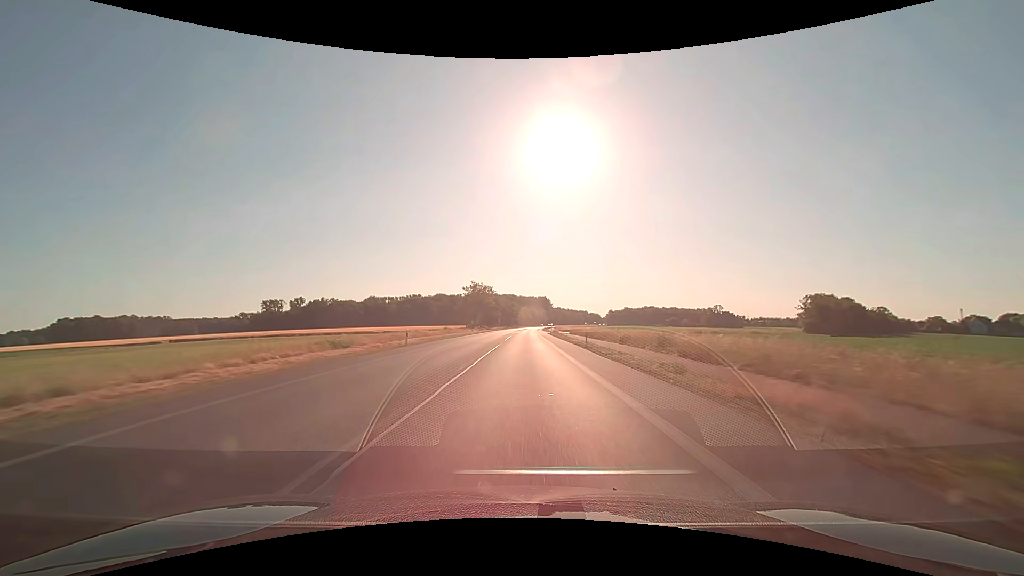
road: primary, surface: asphalt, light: Day
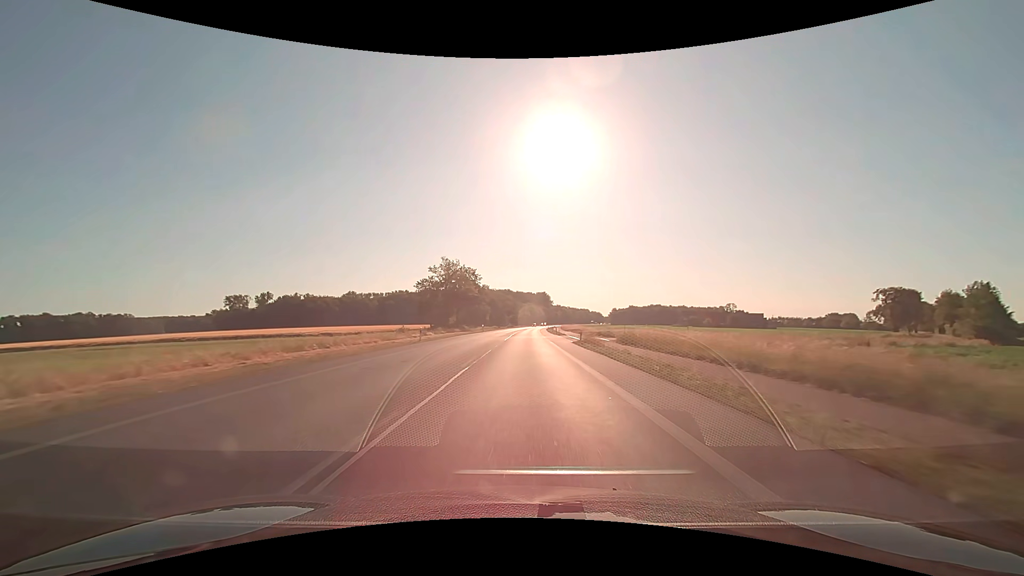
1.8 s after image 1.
(+0.1, +47.0) m; 0°
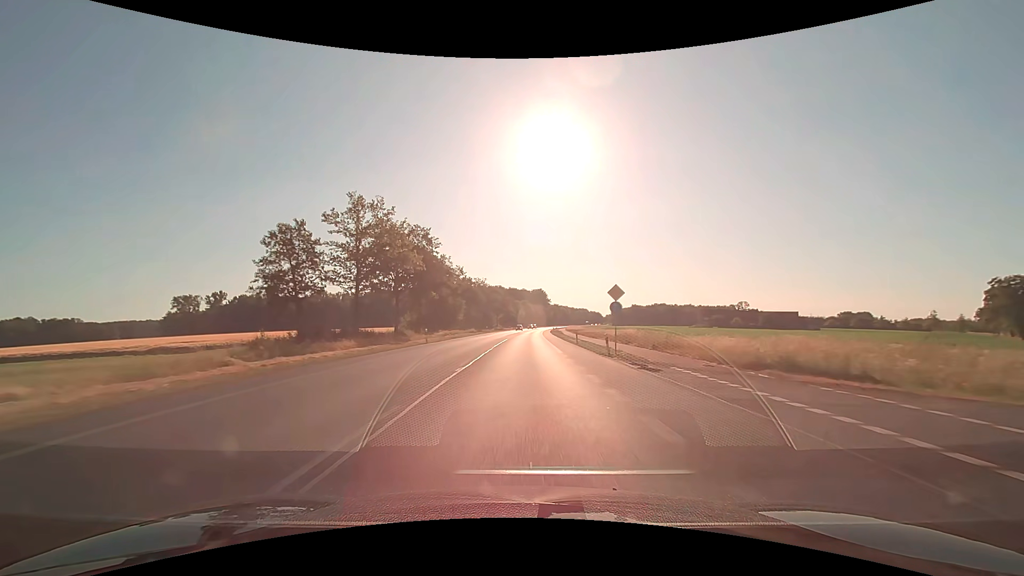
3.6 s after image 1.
(+0.4, +47.2) m; +1°
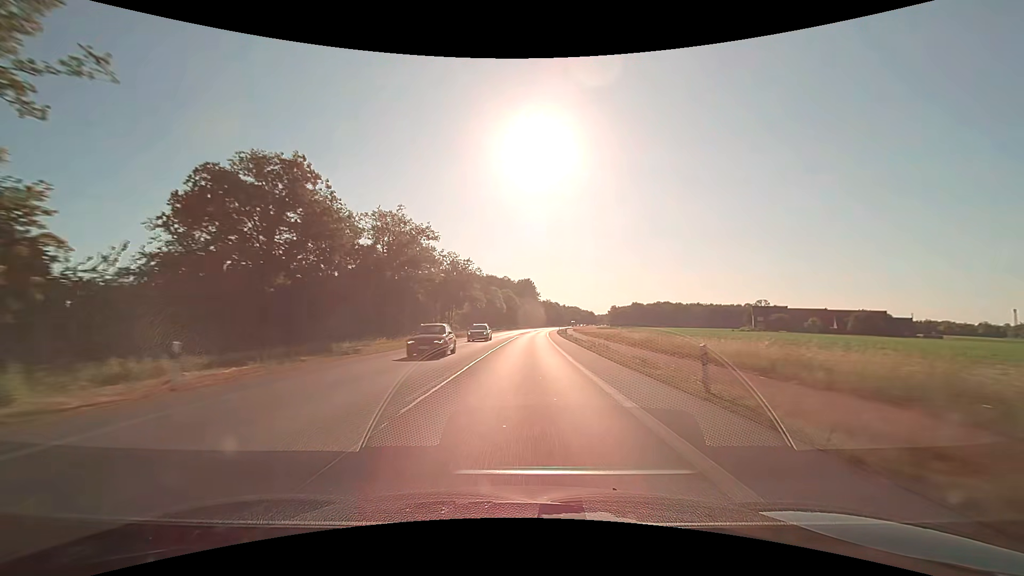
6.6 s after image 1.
(+1.1, +79.0) m; +2°
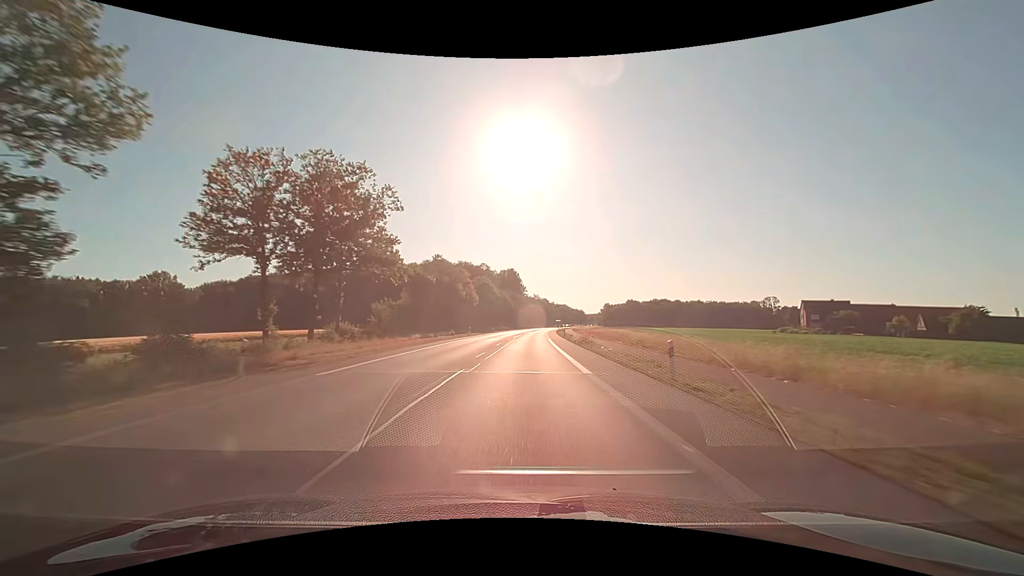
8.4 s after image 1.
(+0.7, +47.4) m; +2°
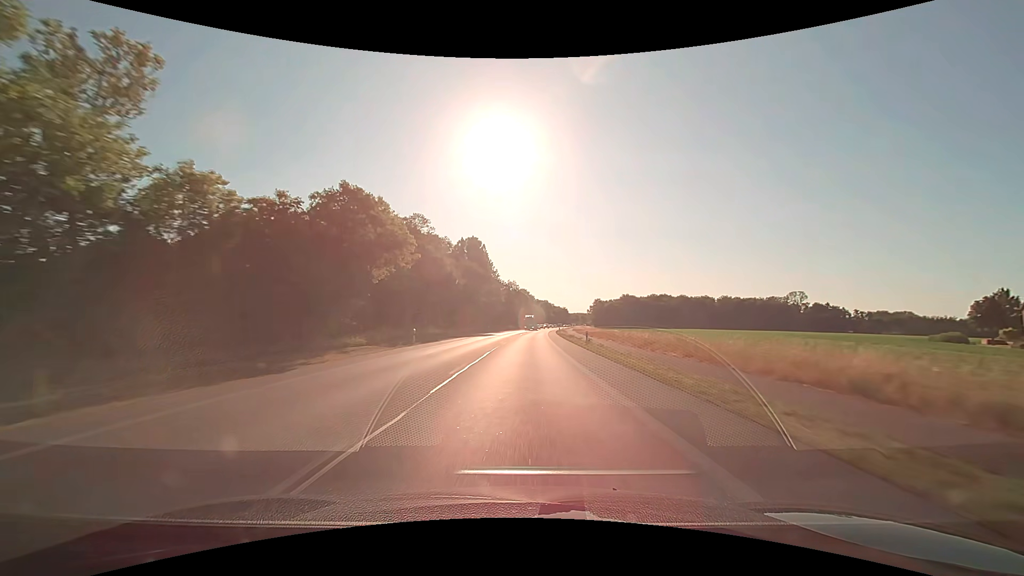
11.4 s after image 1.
(+1.7, +79.0) m; +3°
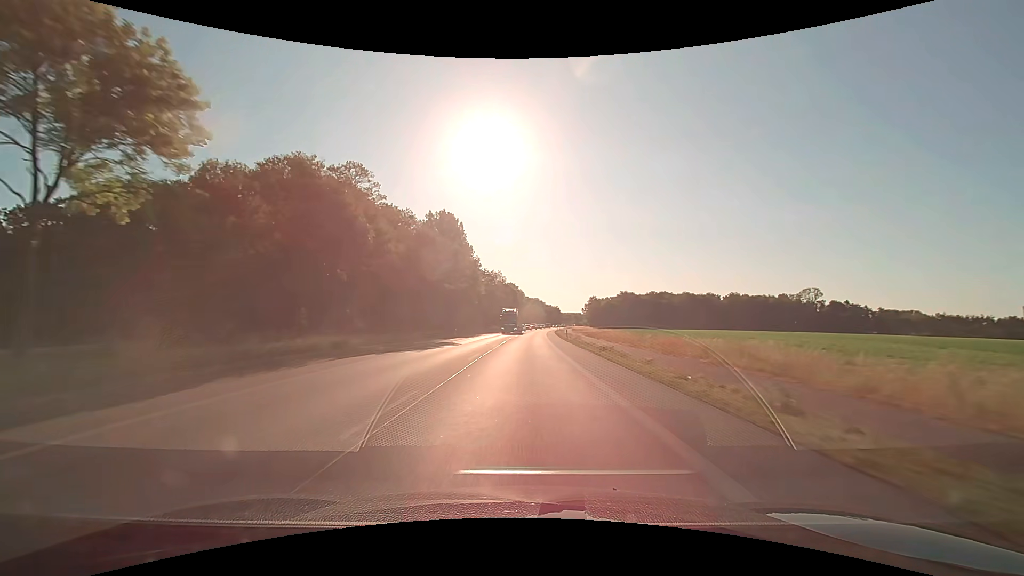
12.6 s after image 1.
(+0.3, +31.6) m; +1°
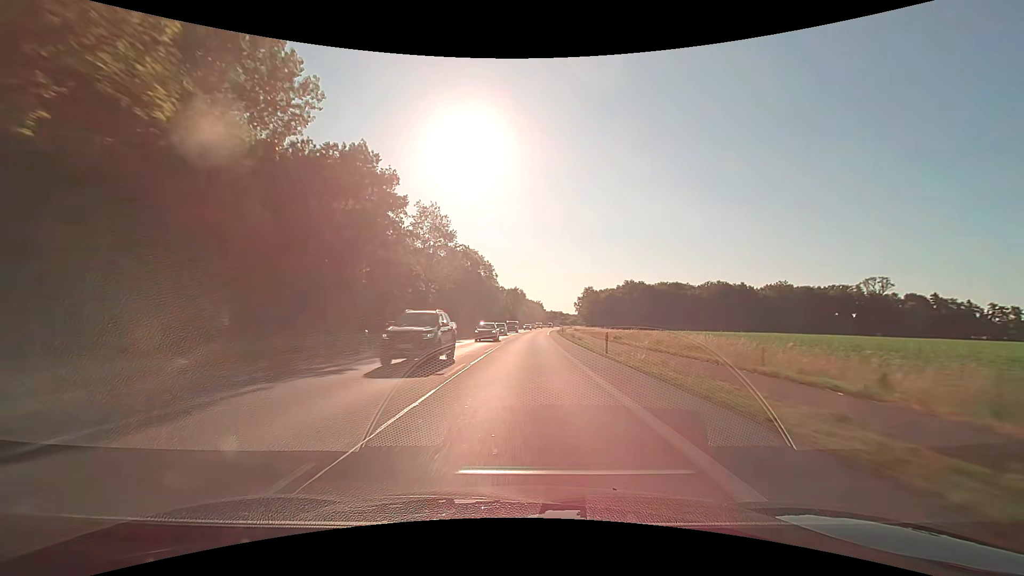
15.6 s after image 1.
(+1.6, +79.0) m; +3°
(0, +10) (0, +20) (0, +30) (+1, +40) (+1, +50) (+1, +60) (+1, +70) (+2, +80) (+2, +90) (+3, +100) m
